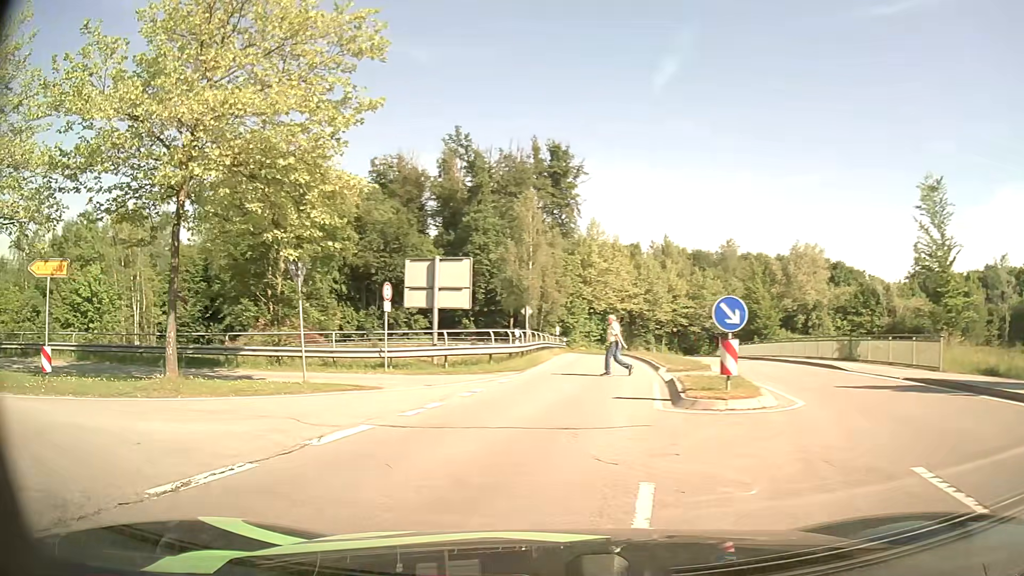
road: secondary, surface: asphalt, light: Day
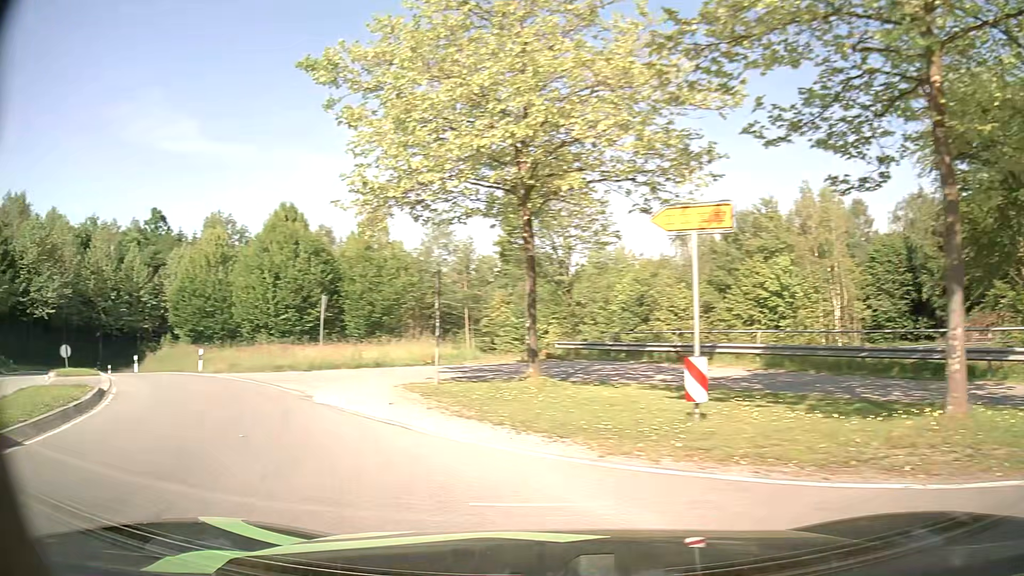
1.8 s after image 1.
(-3.5, +7.0) m; -58°
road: primary_link
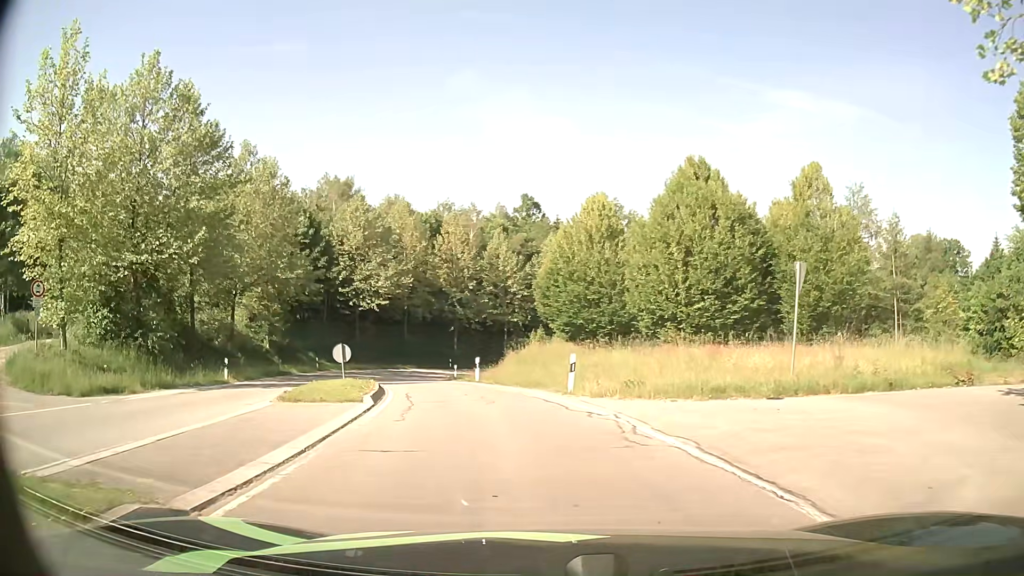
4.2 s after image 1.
(-5.2, +11.0) m; -36°
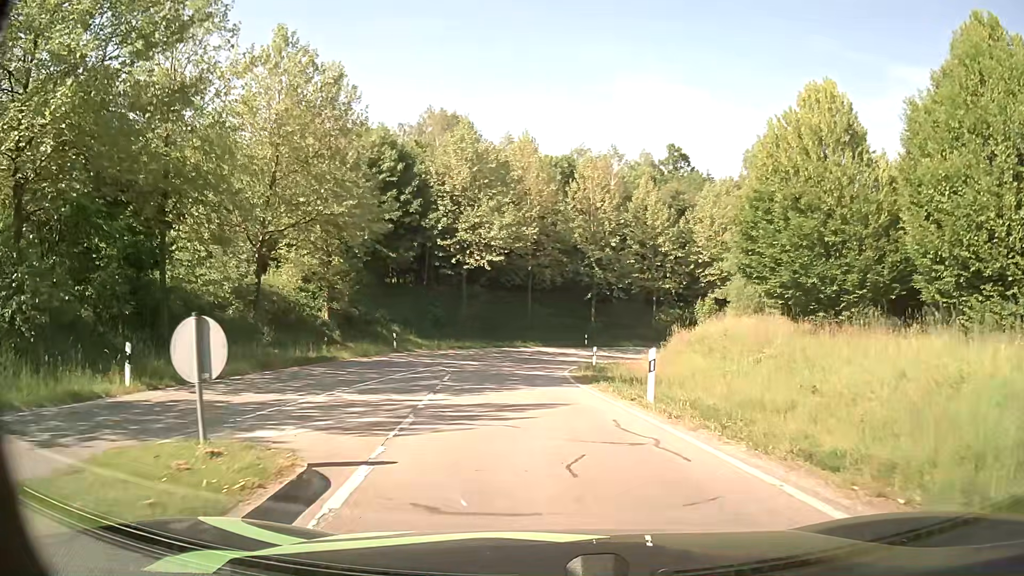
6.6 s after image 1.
(-2.1, +16.4) m; -11°
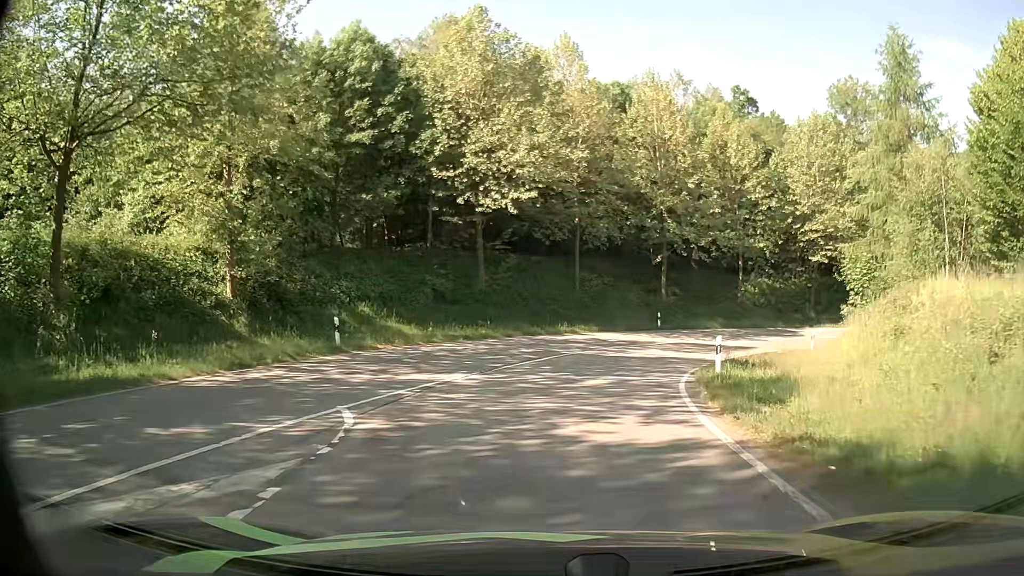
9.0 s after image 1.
(-0.8, +17.9) m; -4°
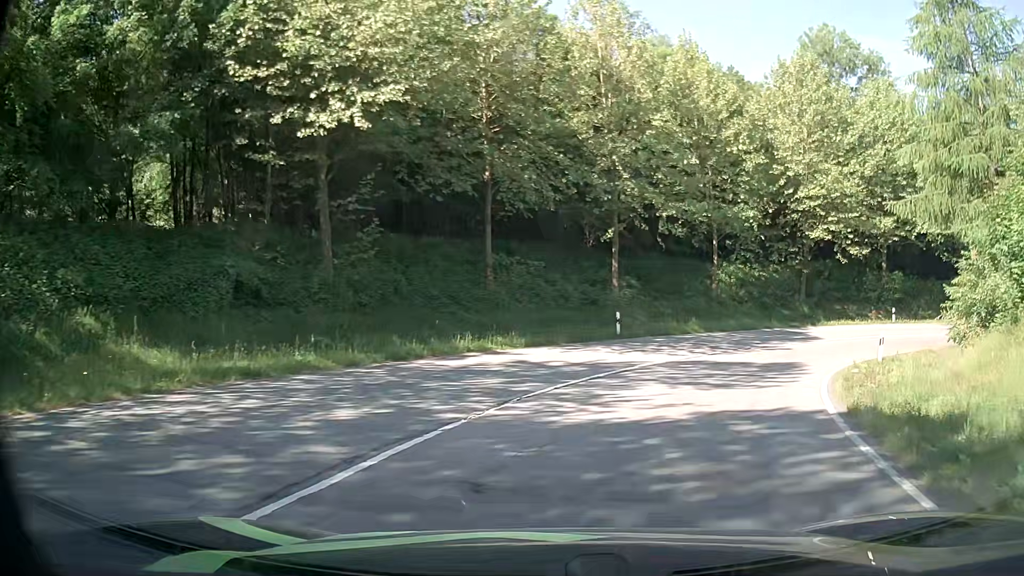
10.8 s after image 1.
(+0.6, +15.1) m; +7°
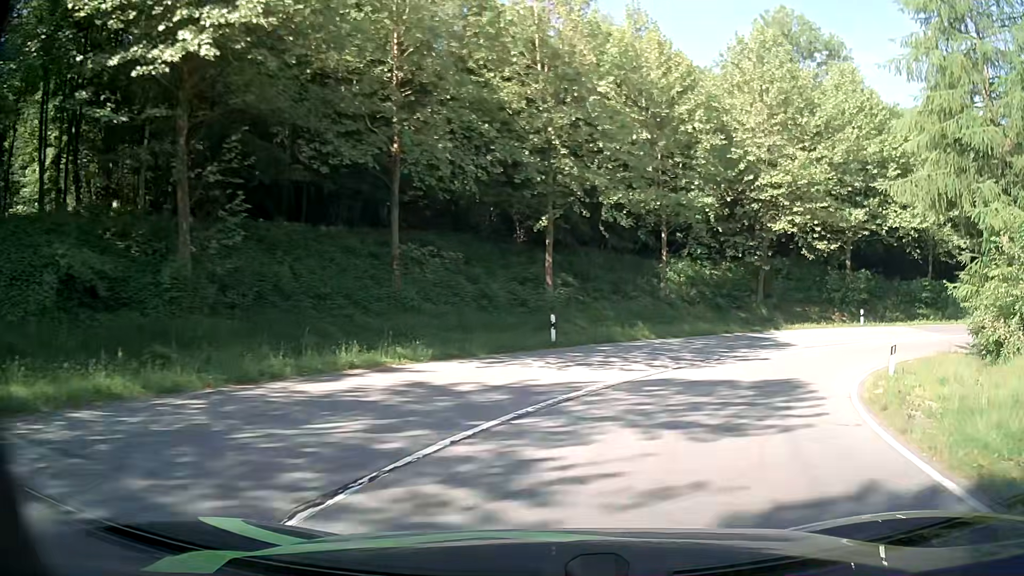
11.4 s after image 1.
(+0.2, +5.1) m; +5°
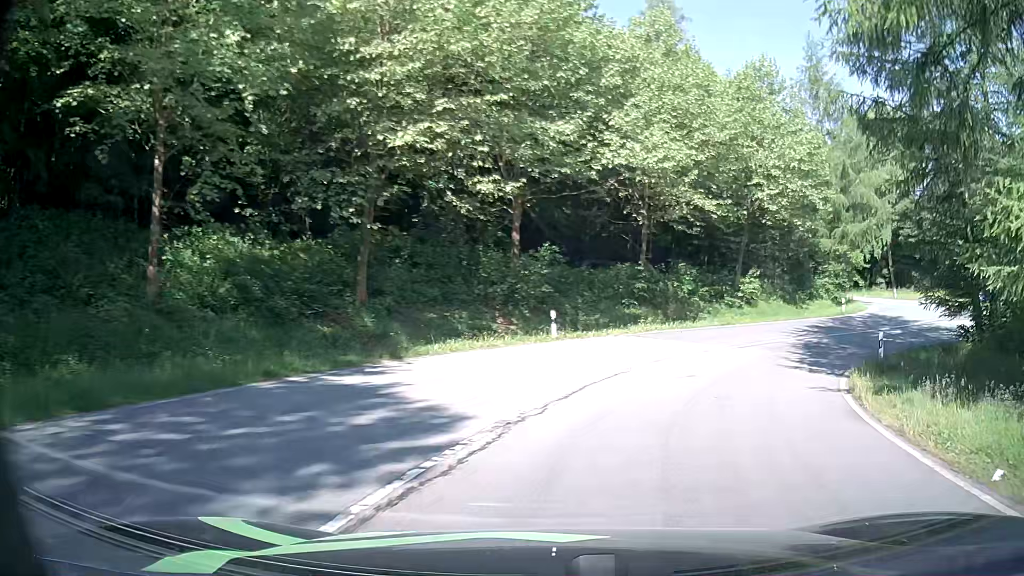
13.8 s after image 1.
(+5.3, +18.6) m; +33°
(+1, +10) (+5, +19) (+11, +27) (+20, +32) (+30, +32) (+38, +26) (+43, +18) (+47, +9) (+51, -1) (+55, -10) m
